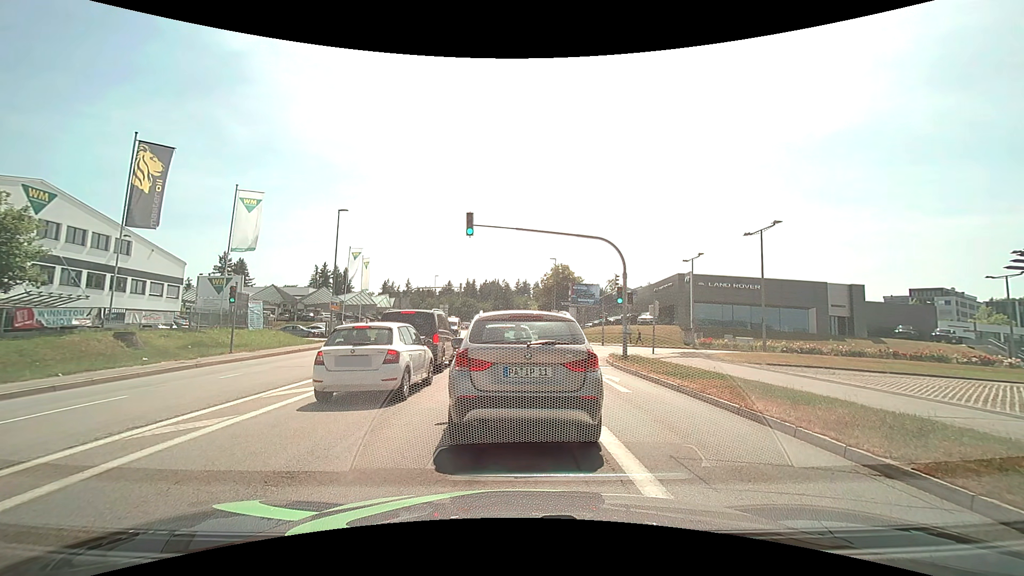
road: tertiary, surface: asphalt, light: Day
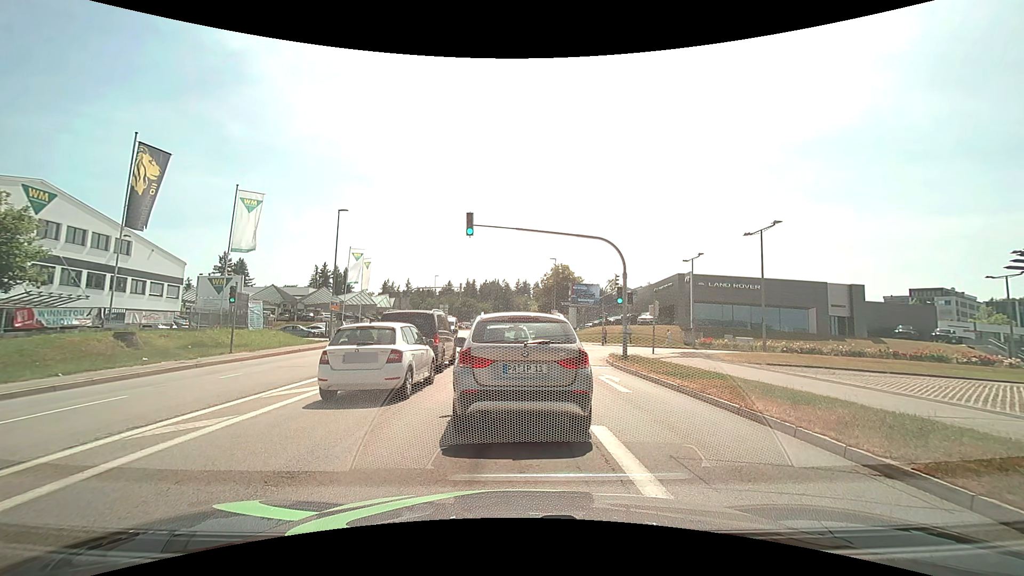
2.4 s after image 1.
(0.0, 0.0) m; 0°
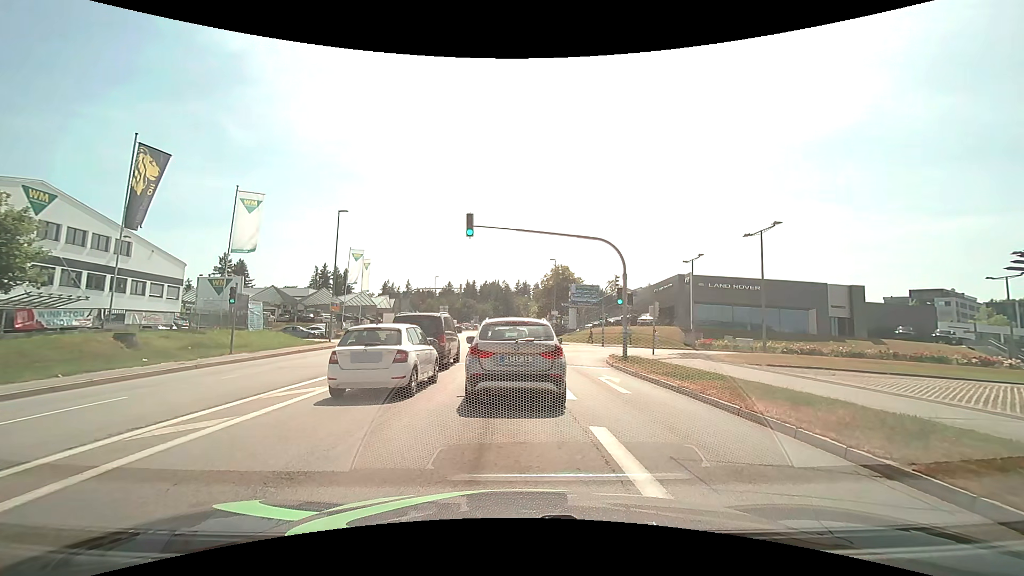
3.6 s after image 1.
(0.0, 0.0) m; 0°
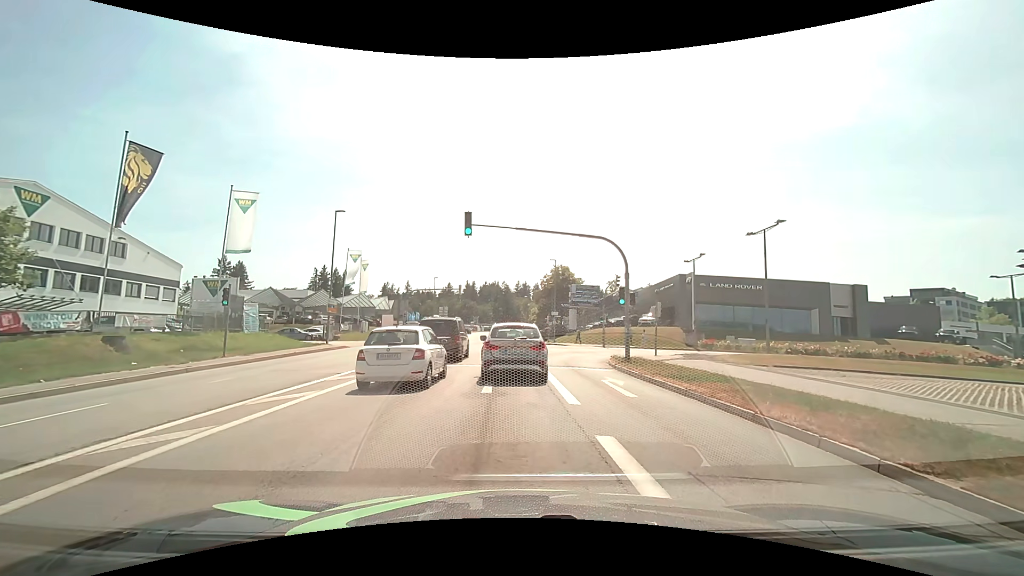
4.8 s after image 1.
(0.0, +0.6) m; 0°
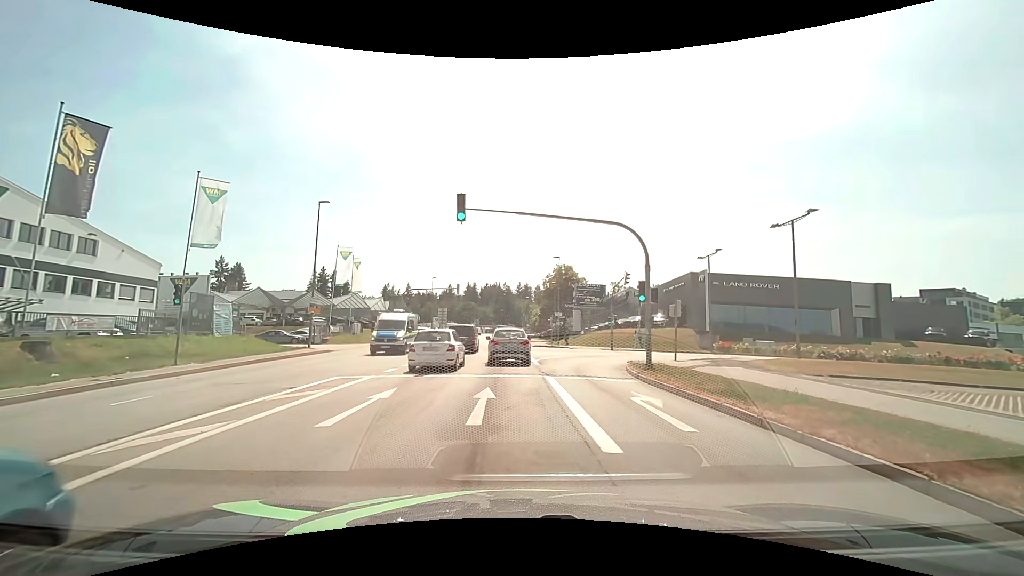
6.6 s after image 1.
(-0.1, +3.7) m; -2°
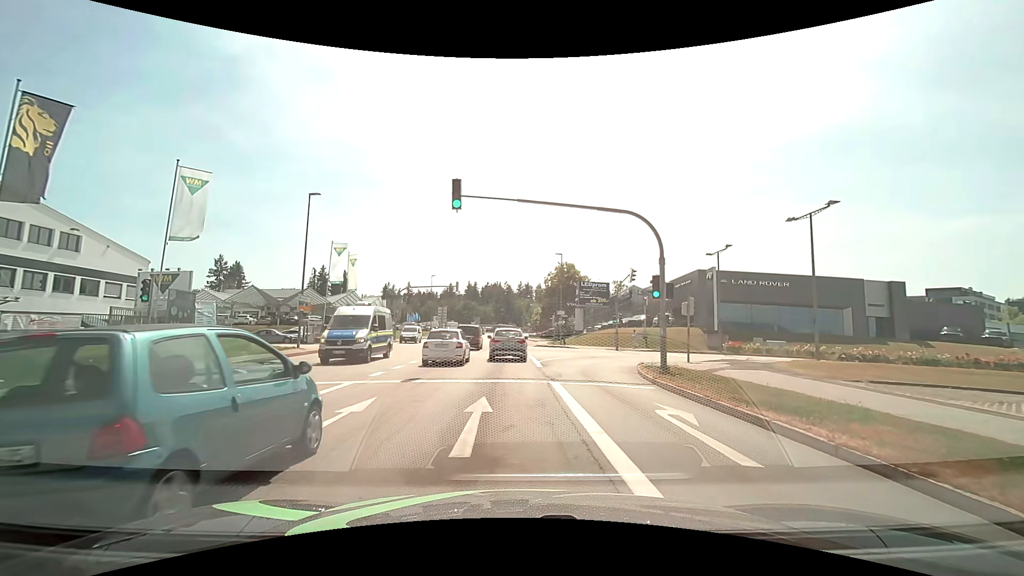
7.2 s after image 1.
(0.0, +1.9) m; +1°
(0, +10) (0, +20) (-1, +30) (-1, +40) (-1, +50) (-2, +60) (-2, +70) (-2, +80) (-2, +90) (-2, +100) m
